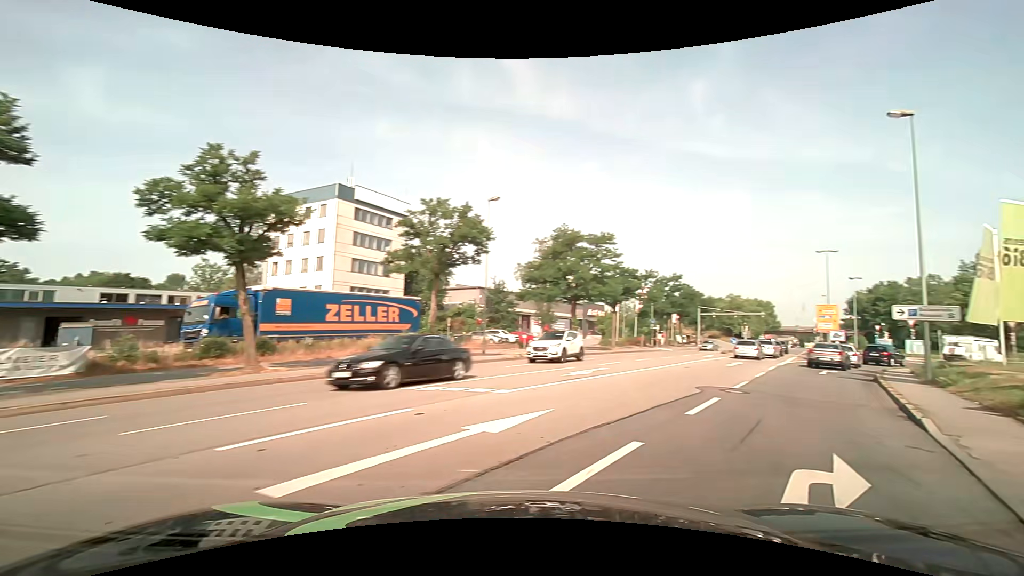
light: Day
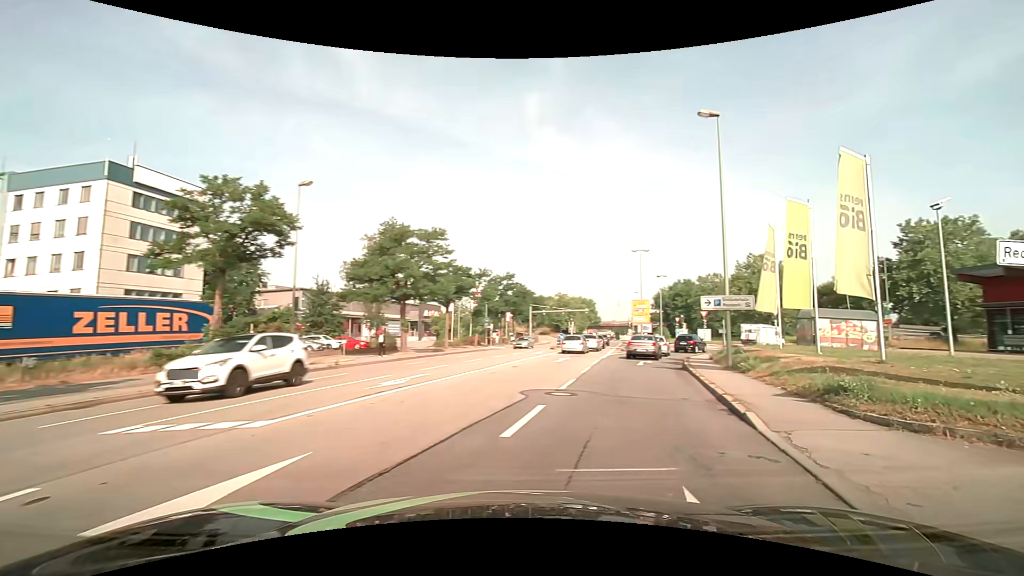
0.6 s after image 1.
(+0.4, +2.7) m; +17°
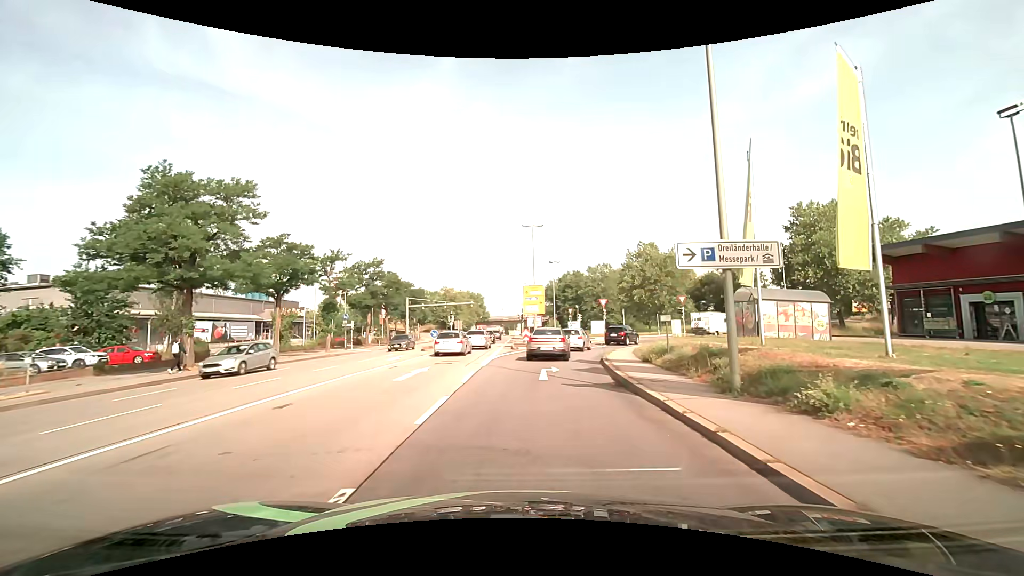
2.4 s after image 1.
(+1.9, +11.3) m; +13°
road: primary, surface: asphalt
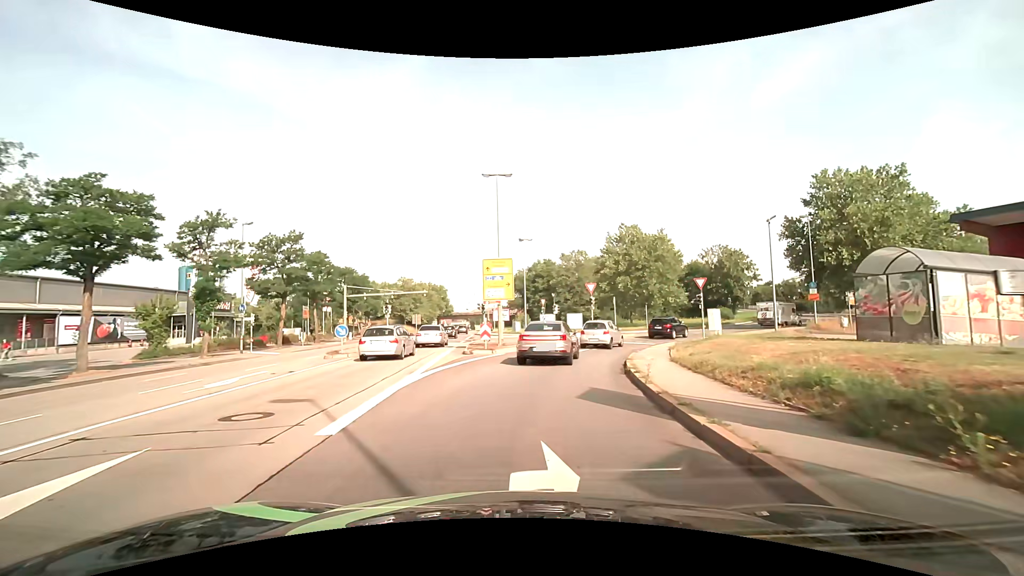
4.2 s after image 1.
(+0.5, +12.9) m; +3°
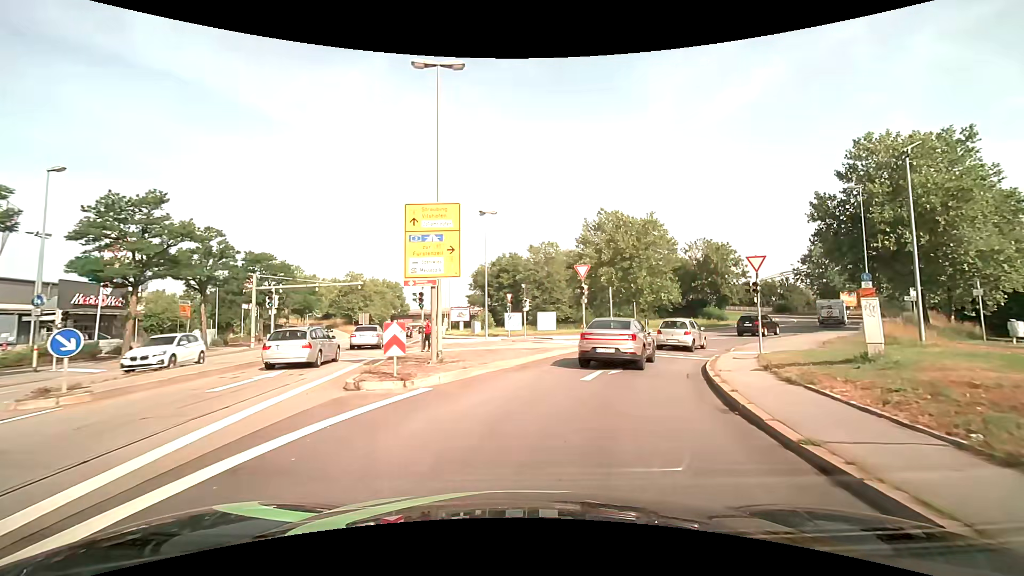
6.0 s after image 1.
(+0.4, +12.6) m; +5°
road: primary_link
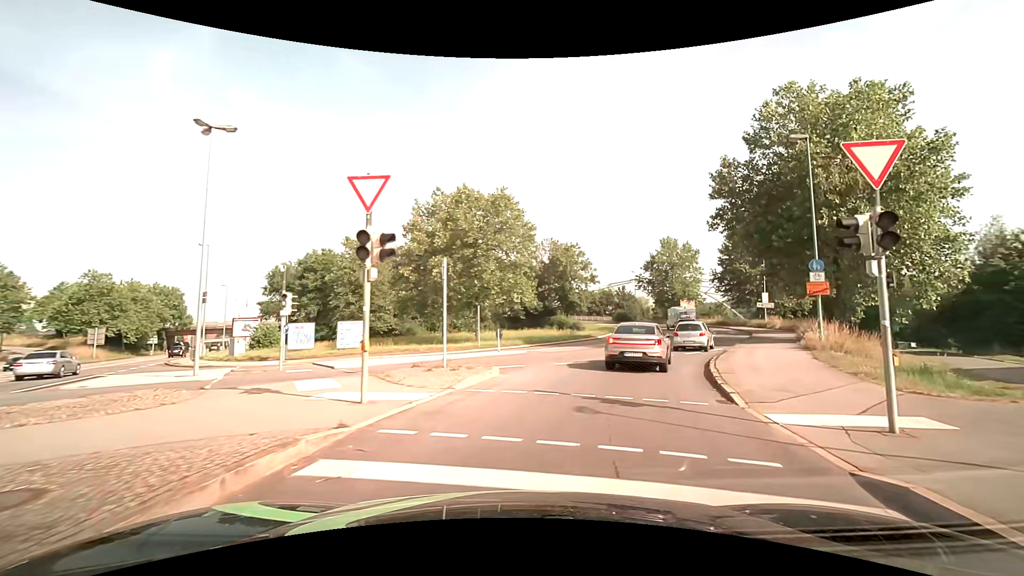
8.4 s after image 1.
(+2.5, +16.6) m; +19°
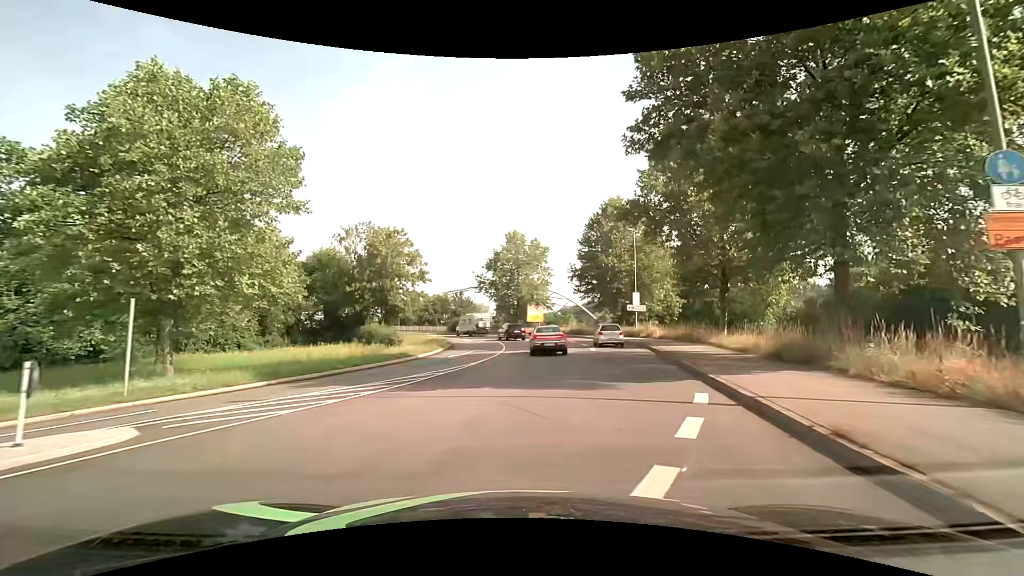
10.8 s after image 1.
(+3.2, +18.4) m; +18°
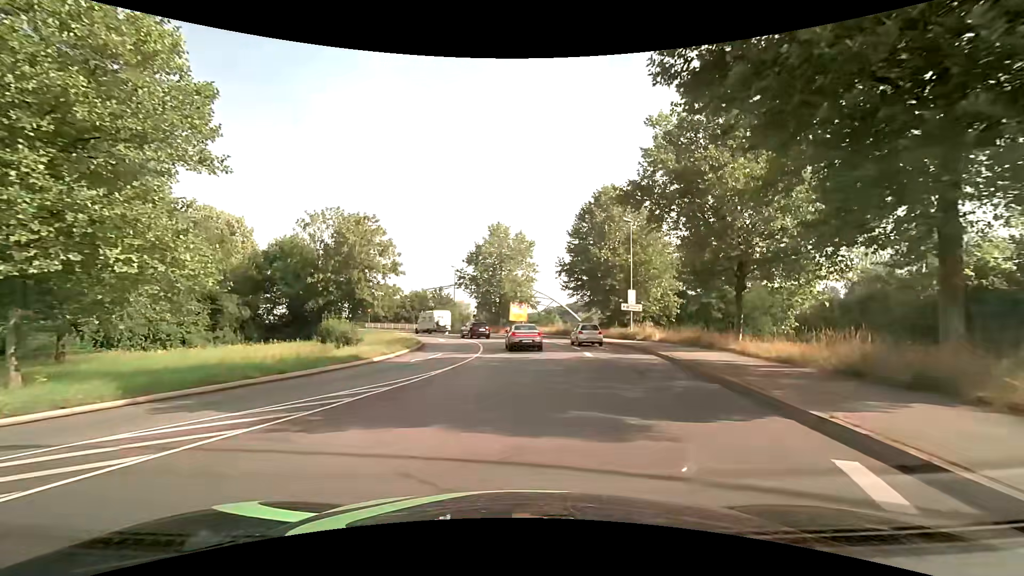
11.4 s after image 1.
(+0.1, +5.3) m; +2°
(0, +10) (0, +20) (0, +30) (-1, +40) (-4, +50) (-8, +59) (-14, +67) (-21, +74) (-28, +81) (-35, +88) m
